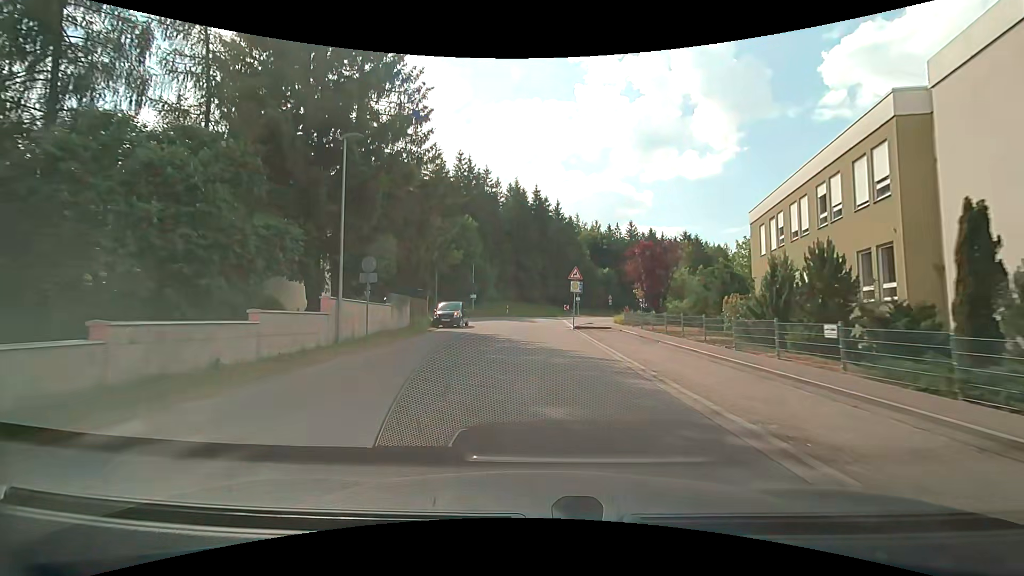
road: unclassified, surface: asphalt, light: Day
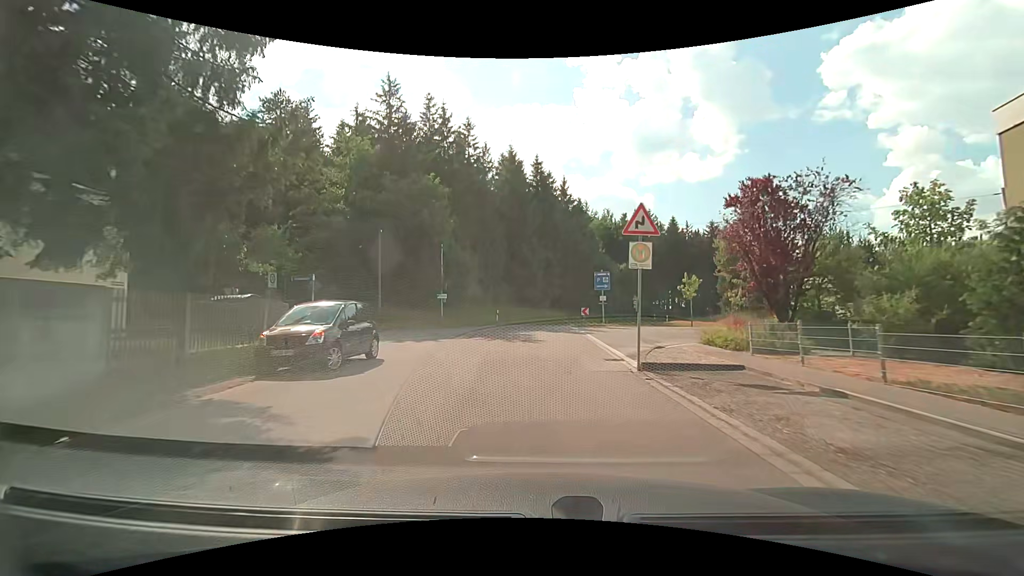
(0.0, +18.8) m; 0°
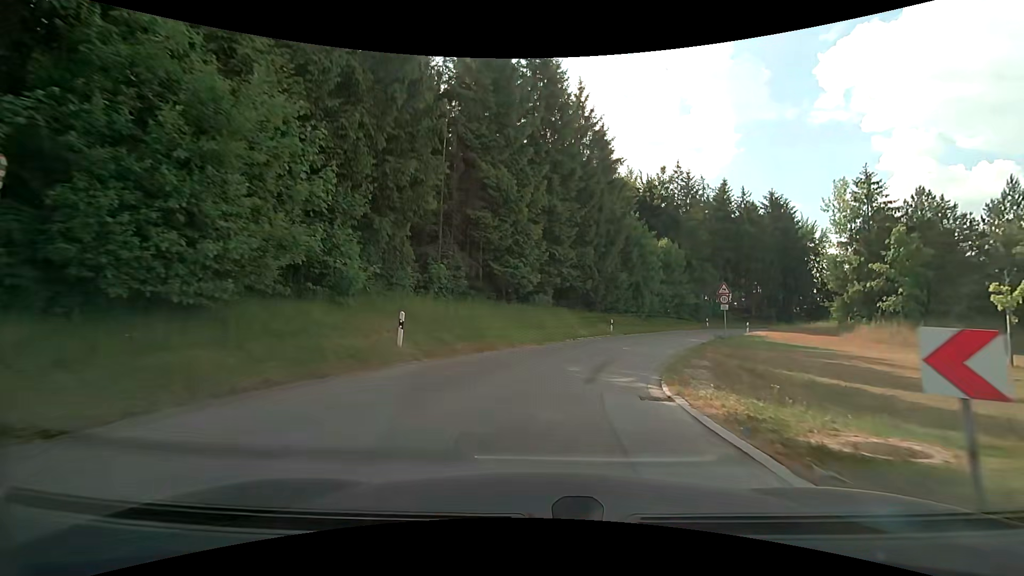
(-0.2, +30.5) m; 0°
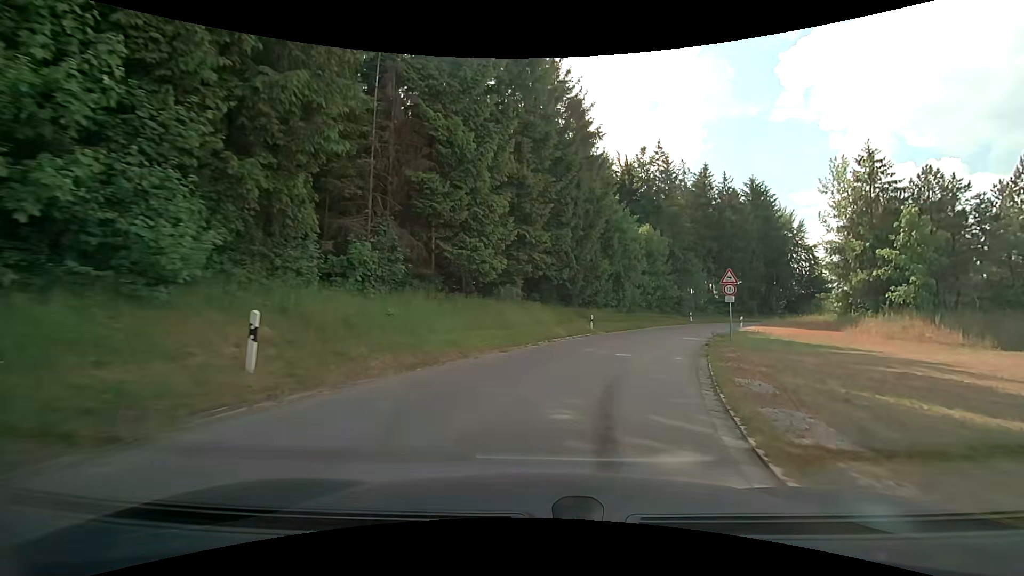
(+0.2, +6.0) m; +3°
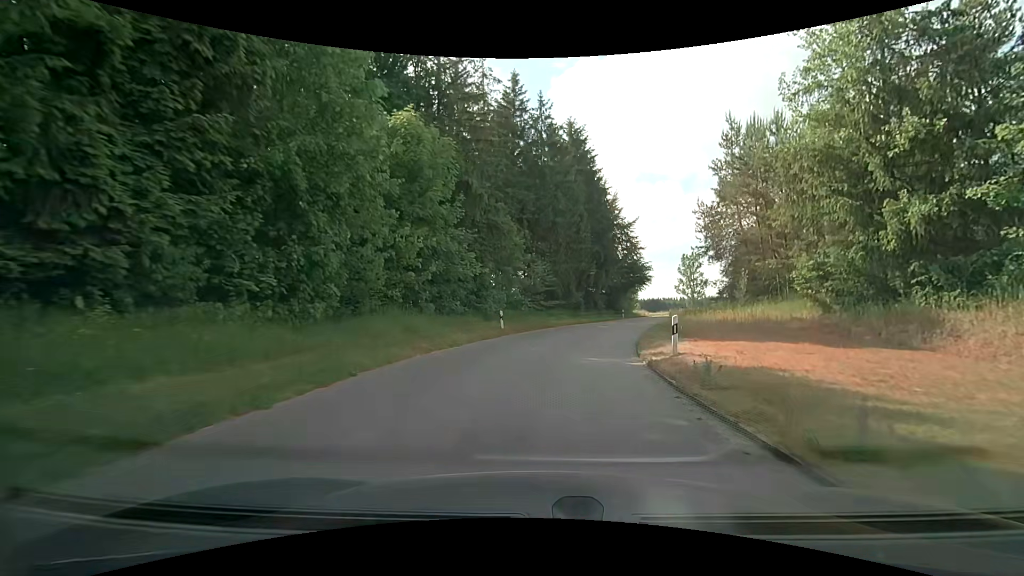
(+7.1, +29.7) m; +23°
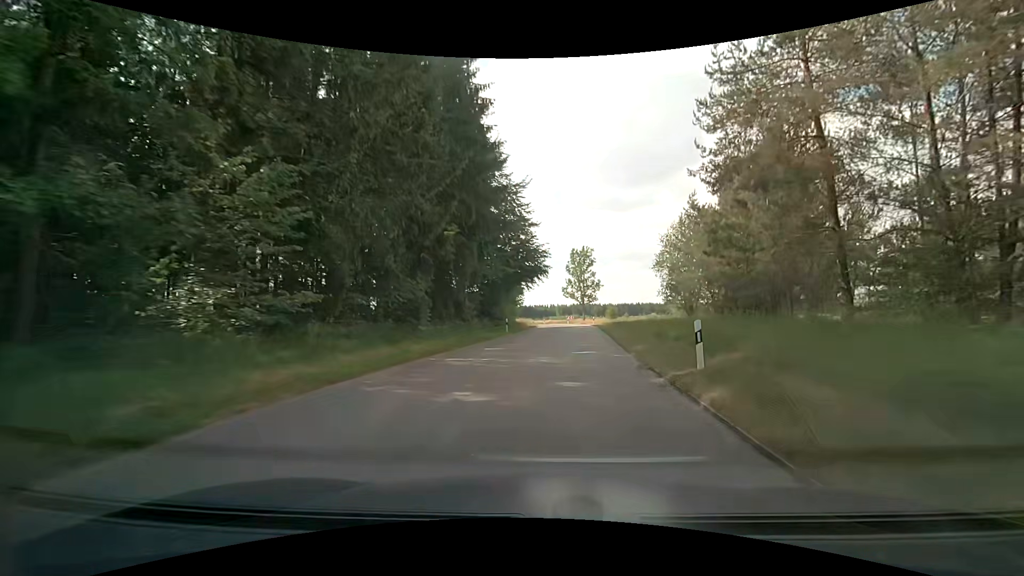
(+3.3, +26.4) m; +14°
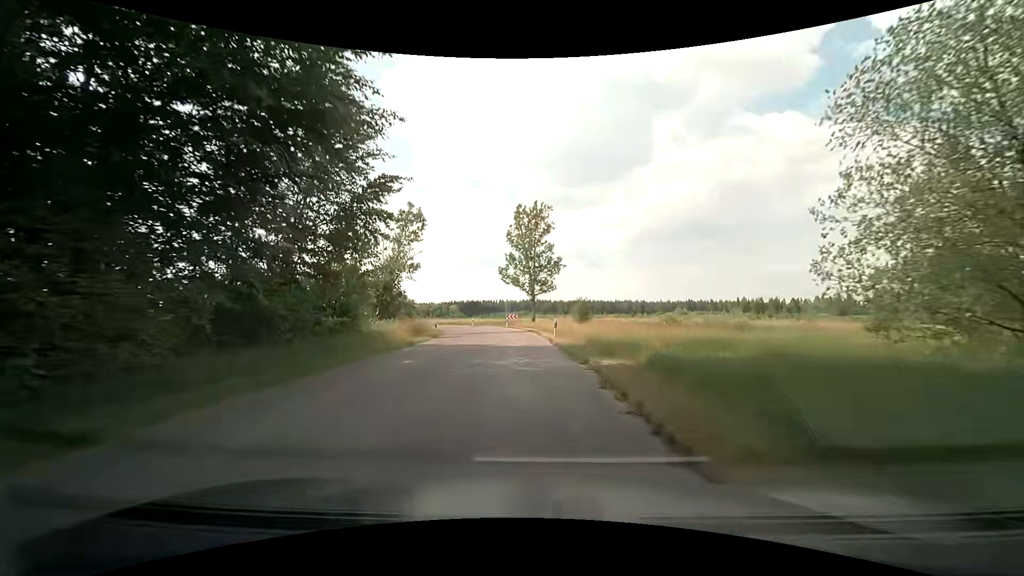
(+3.4, +35.2) m; +6°
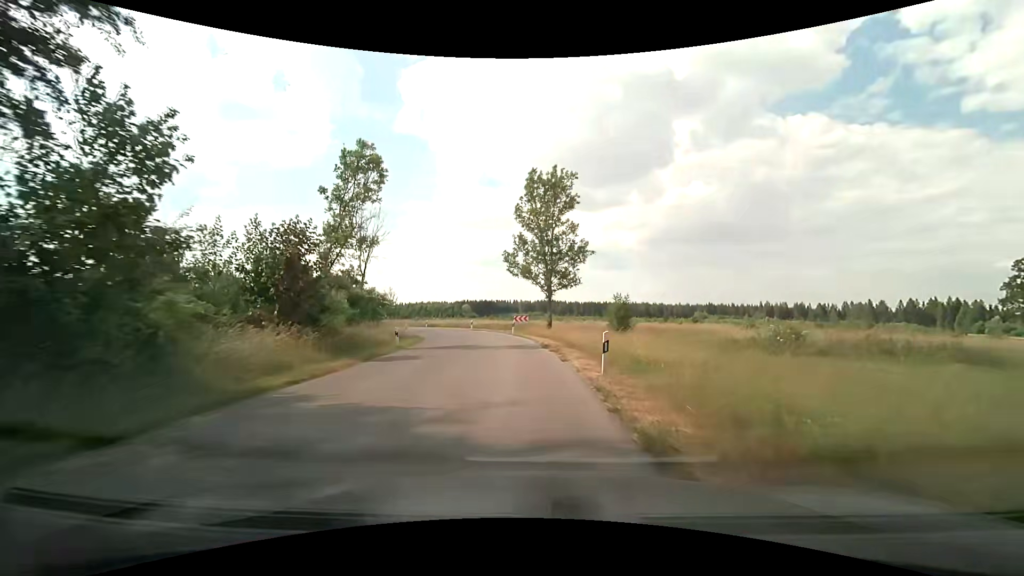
(-0.1, +13.9) m; -2°
(0, +10) (0, +20) (-2, +30) (-4, +40) (-7, +49) (-11, +58) (-17, +66) (-25, +73) (-33, +79) (-41, +85) m
